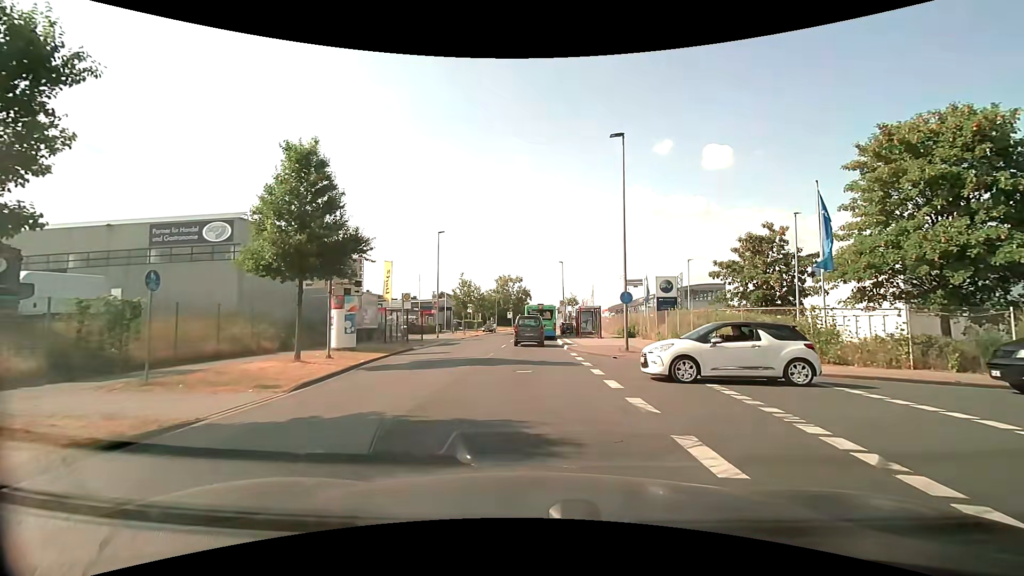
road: unclassified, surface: asphalt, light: Day
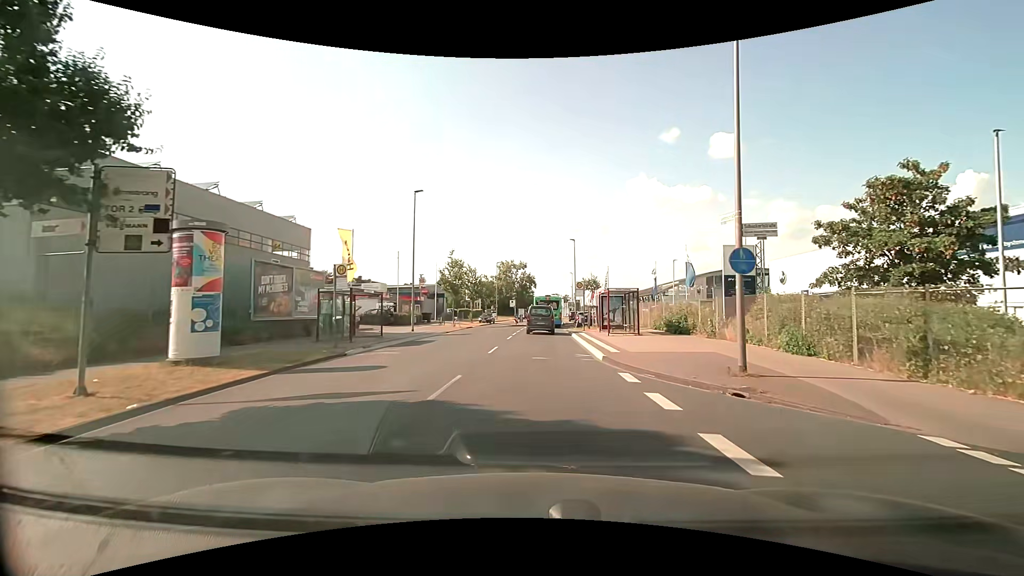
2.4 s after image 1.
(-0.2, +12.4) m; 0°
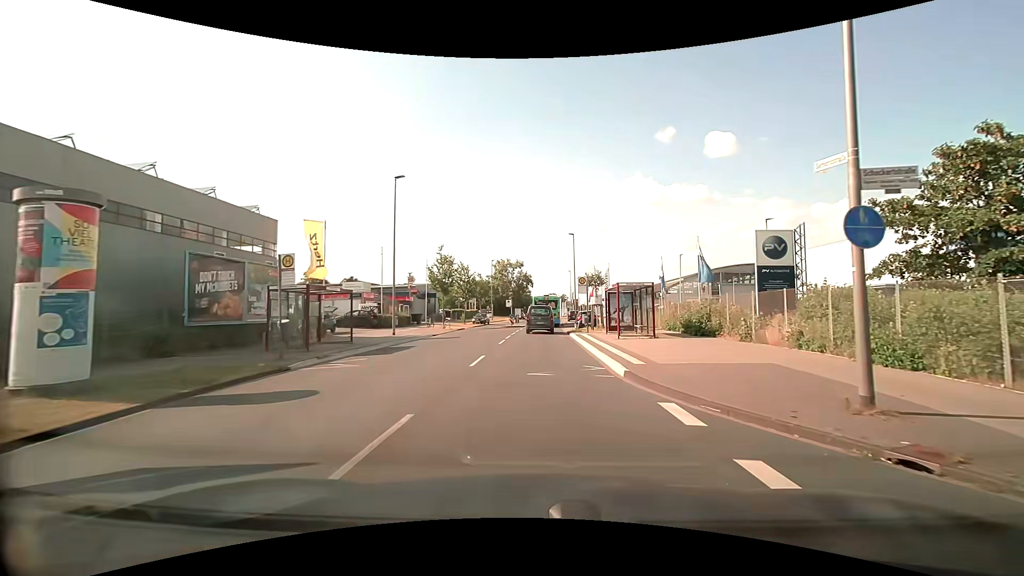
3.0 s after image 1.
(0.0, +4.2) m; 0°
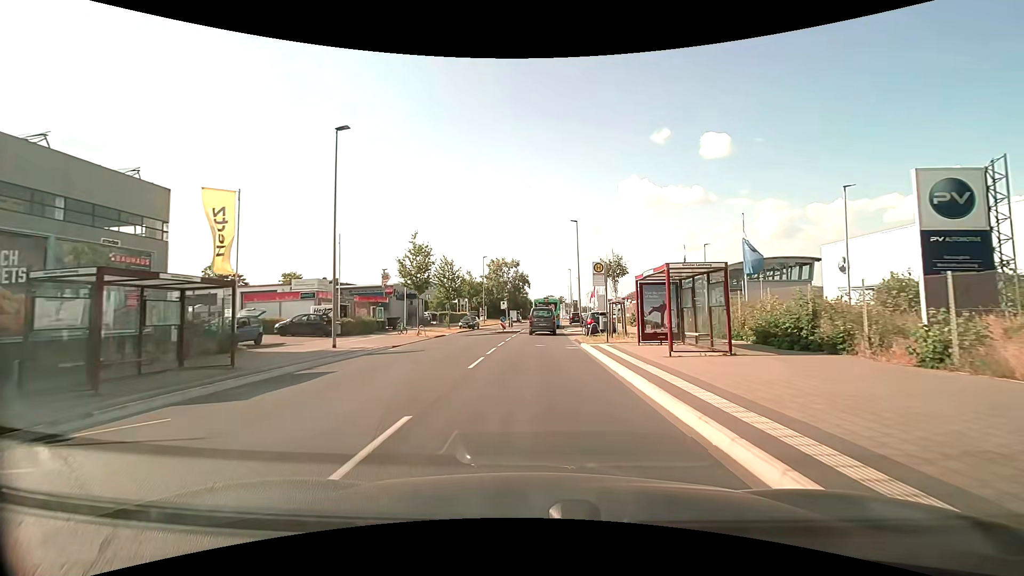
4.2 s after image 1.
(0.0, +9.2) m; 0°
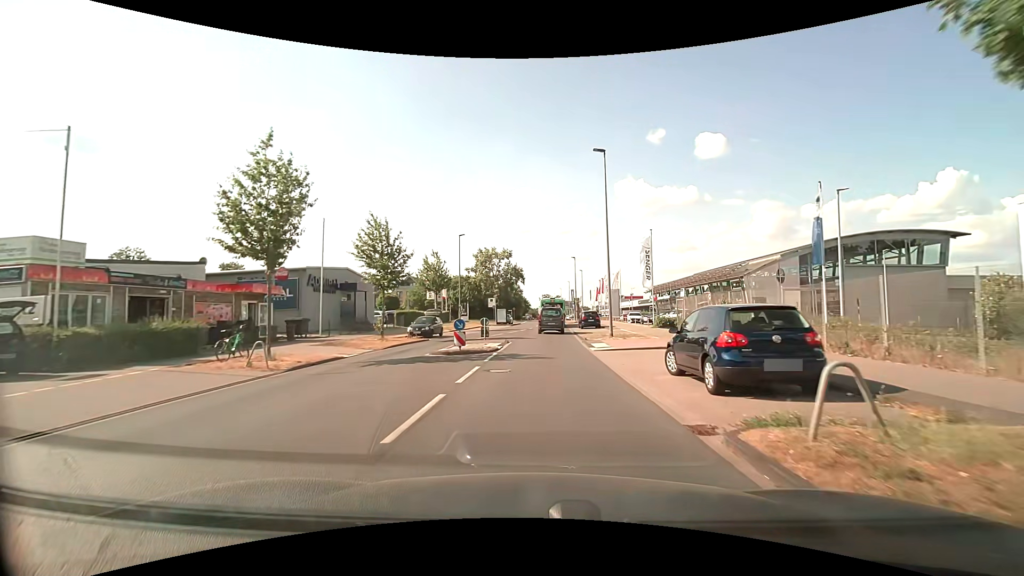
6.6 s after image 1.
(+0.2, +21.2) m; +1°
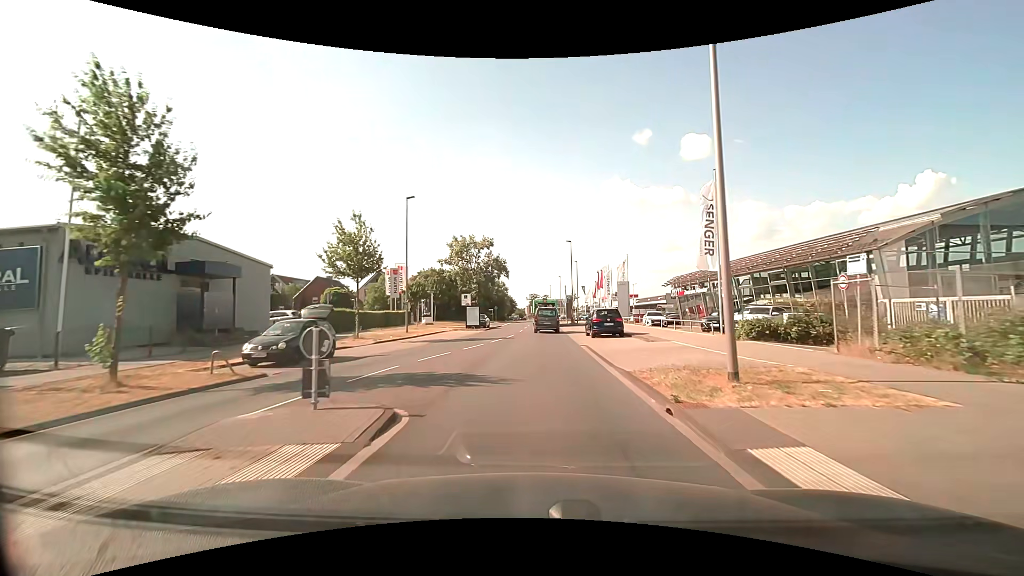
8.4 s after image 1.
(+0.2, +18.1) m; +1°
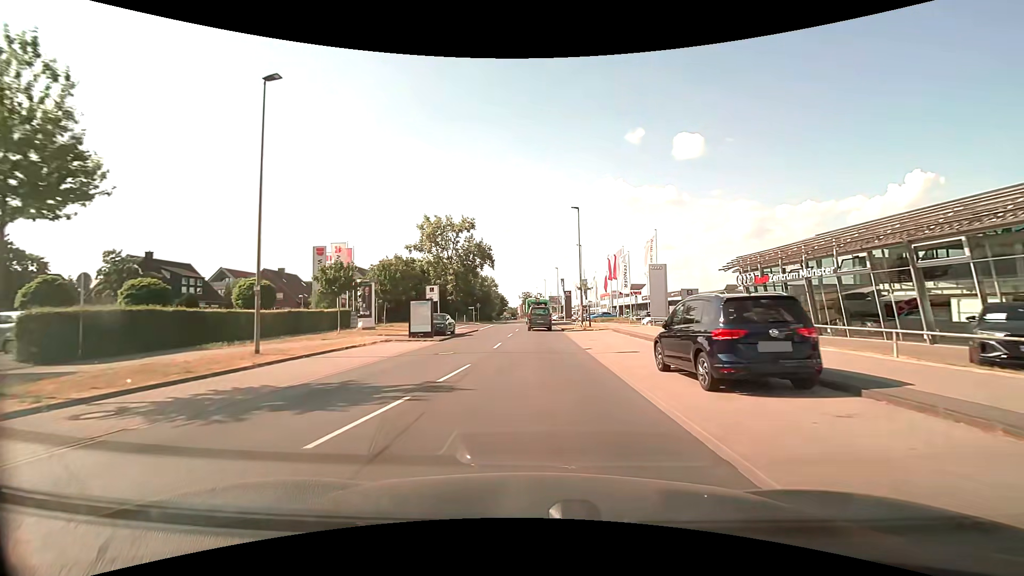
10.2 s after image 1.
(+0.2, +19.5) m; +1°
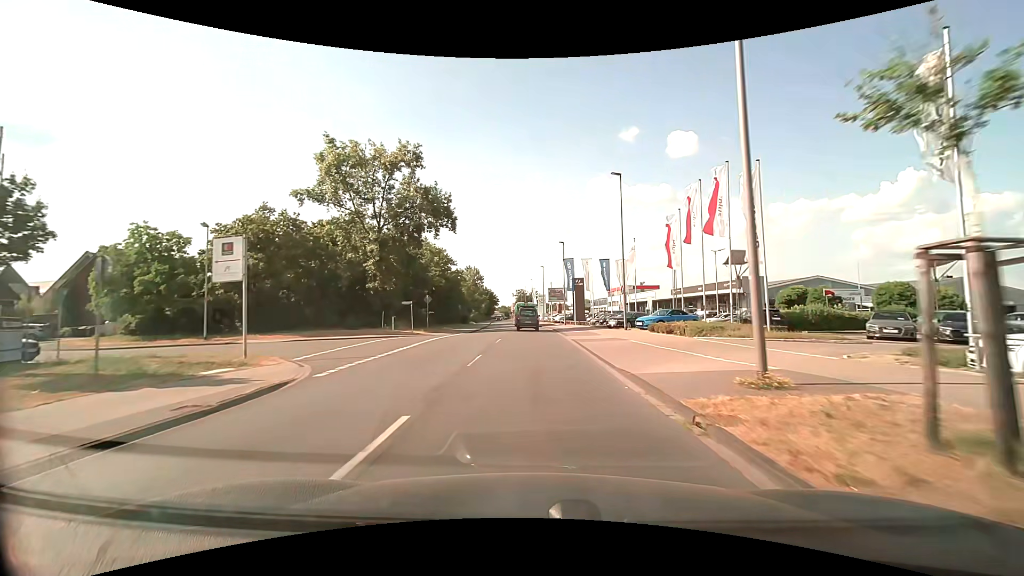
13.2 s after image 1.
(+0.2, +34.4) m; +1°
(0, +10) (0, +20) (0, +30) (0, +40) (-1, +50) (-1, +60) (-2, +70) (-2, +80) (-3, +90) (-4, +100) m
